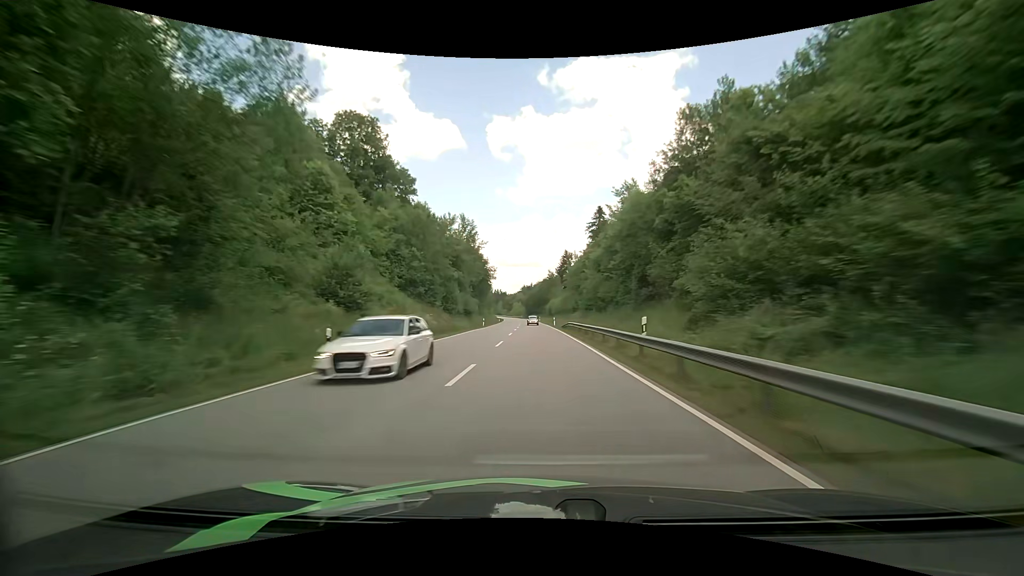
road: primary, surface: asphalt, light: Day
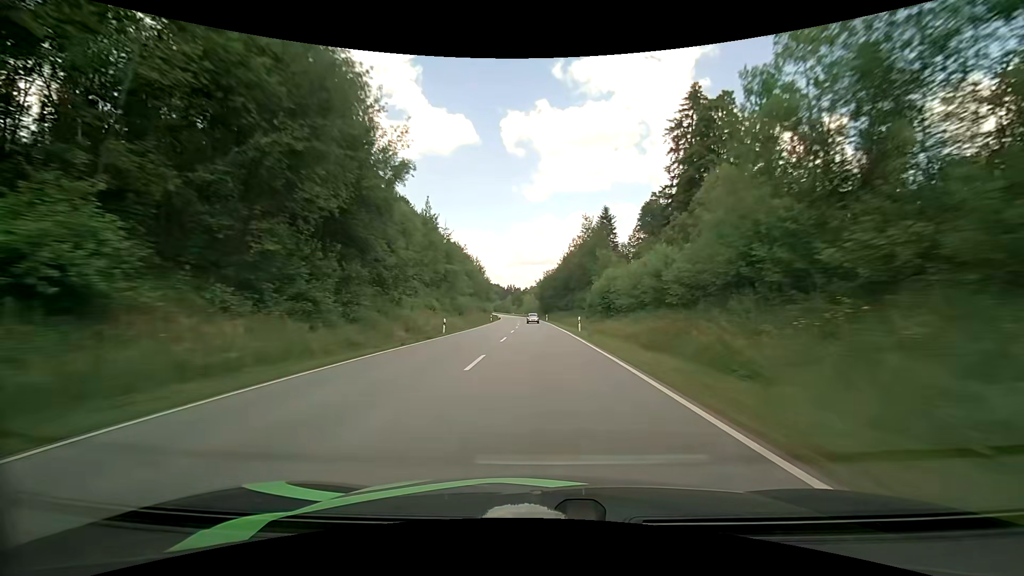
(-1.1, +81.2) m; -2°
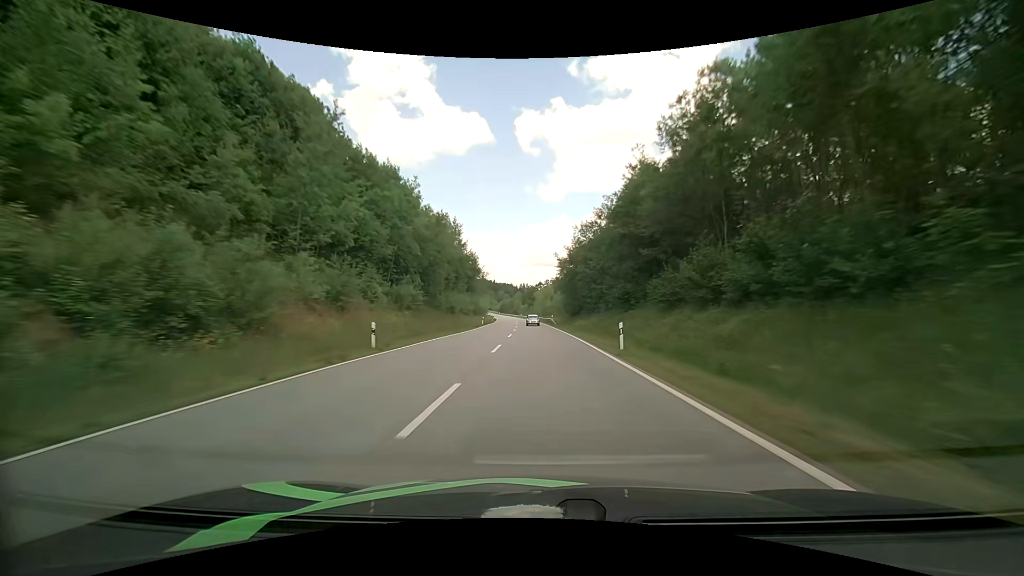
(-1.3, +65.6) m; -2°
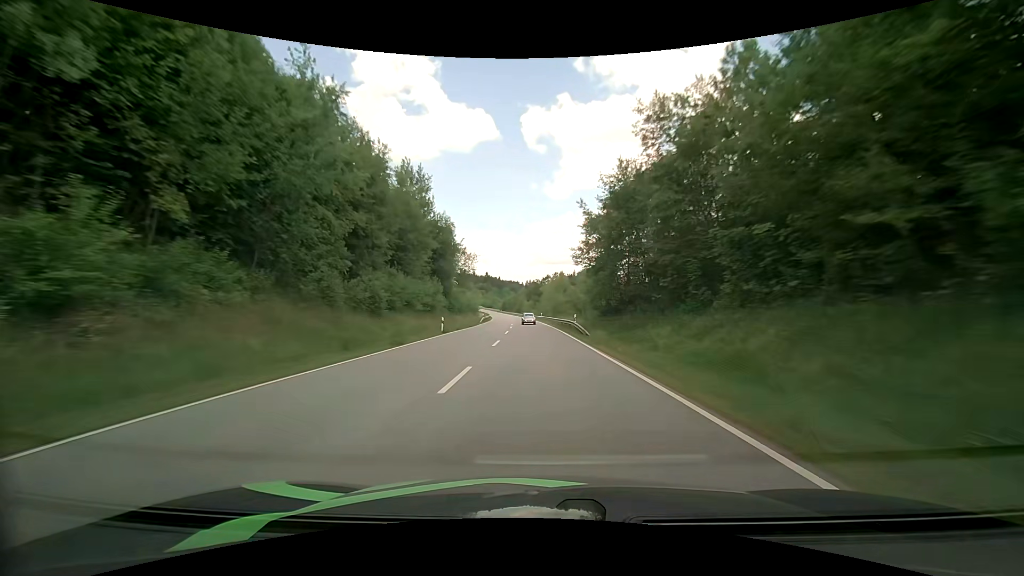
(-0.1, +32.8) m; -1°
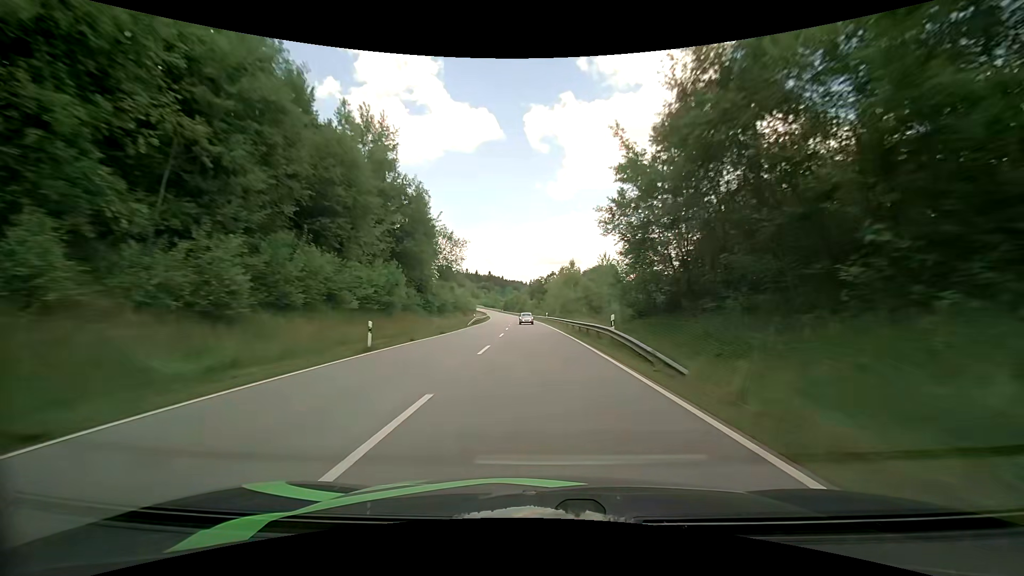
(-0.1, +16.2) m; -1°
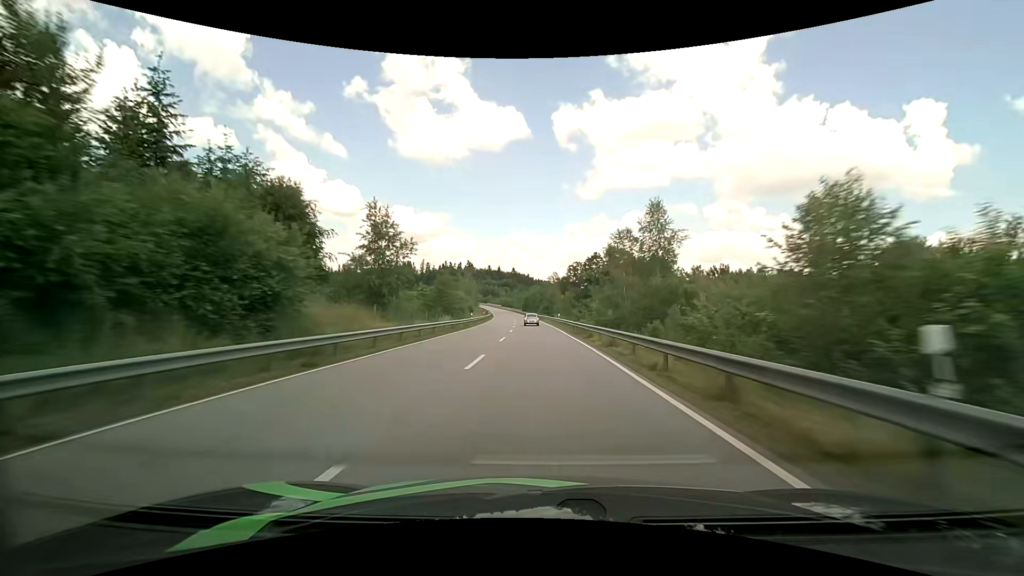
(-1.4, +63.0) m; -3°
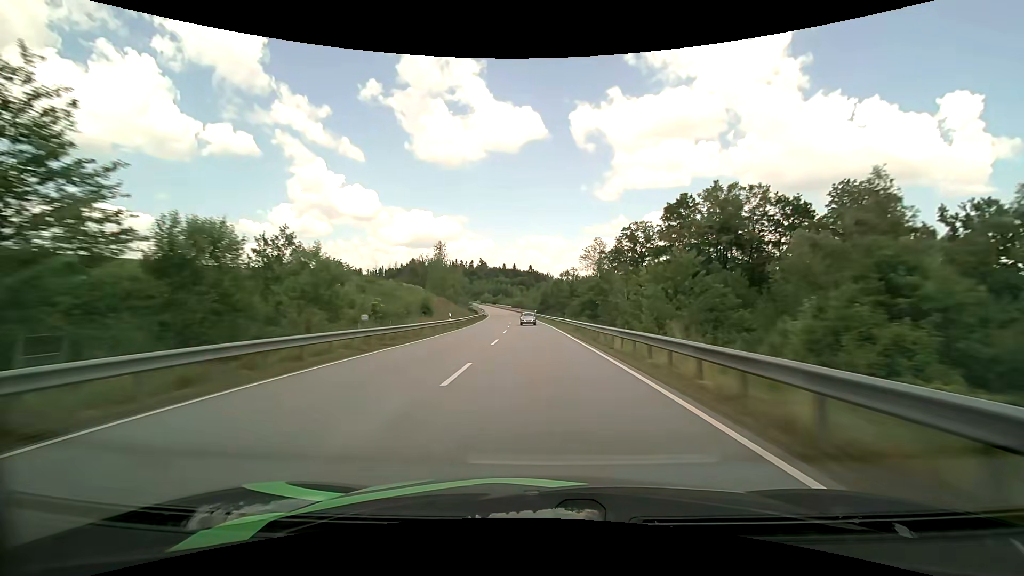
(-1.2, +62.5) m; -2°
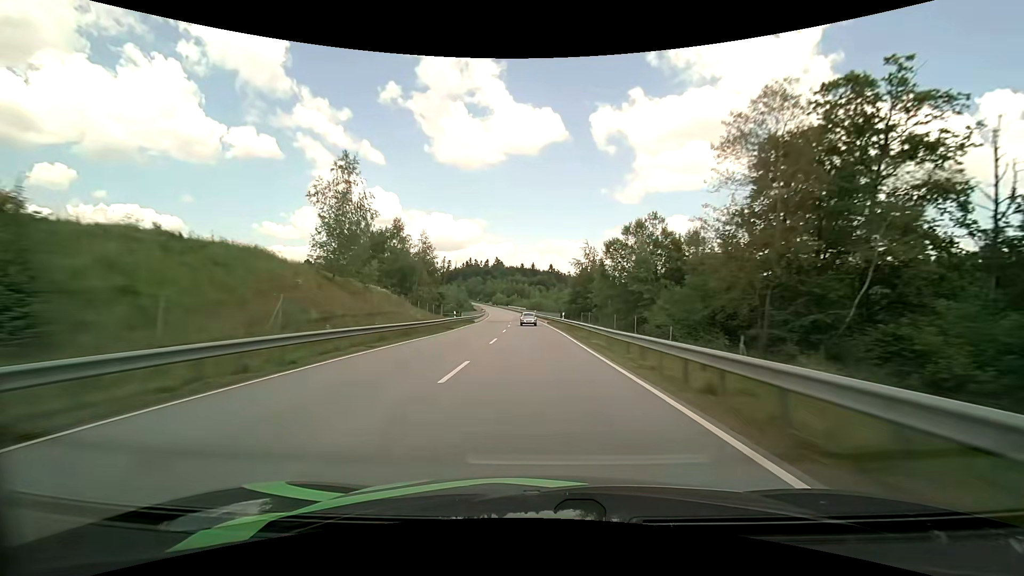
(-1.0, +47.4) m; -2°
(0, +10) (0, +20) (0, +30) (-1, +40) (-1, +50) (-1, +60) (-2, +70) (-3, +80) (-3, +90) (-4, +100) m
